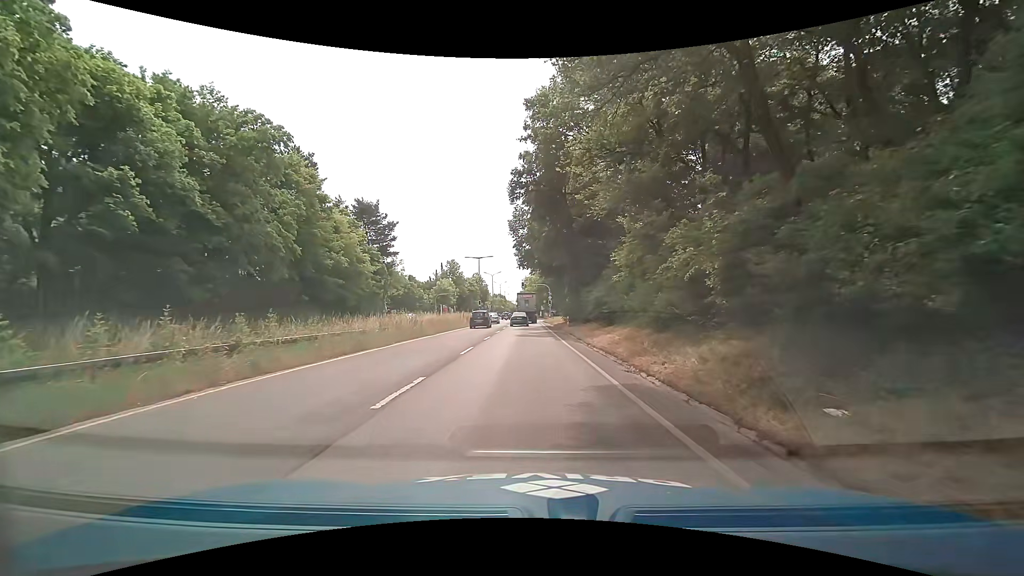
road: trunk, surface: asphalt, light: Day
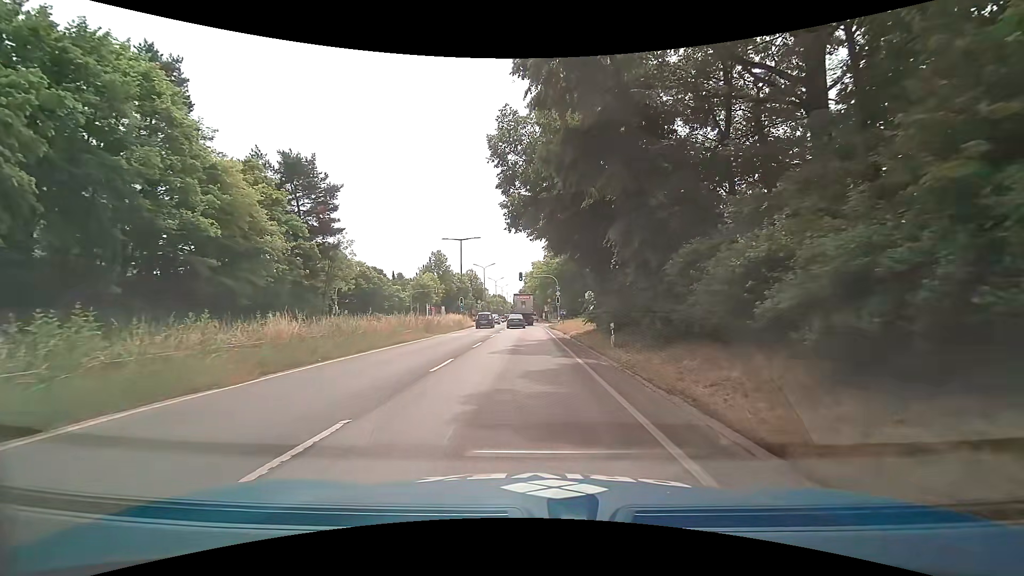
(-0.1, +22.0) m; 0°
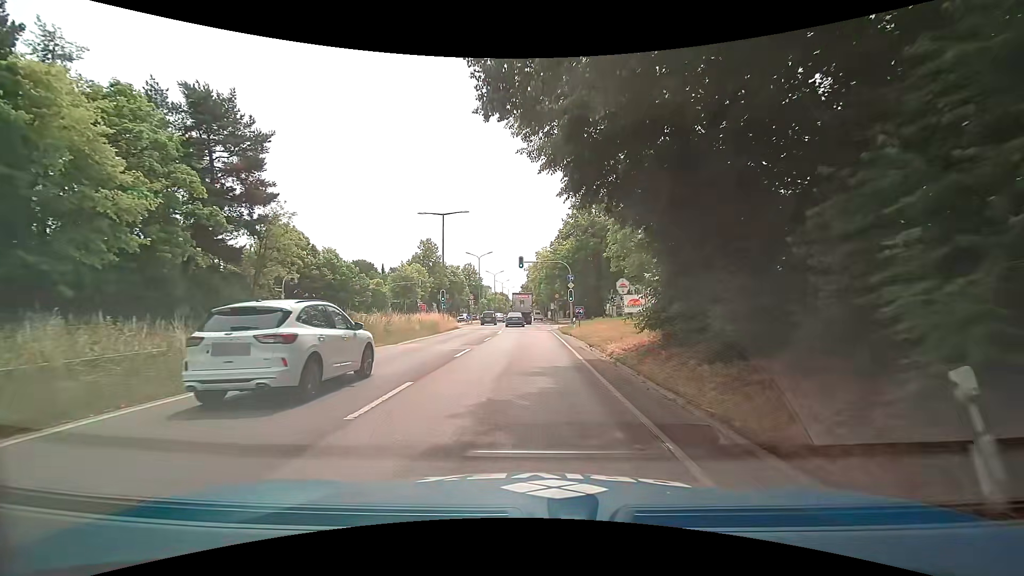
(-0.1, +14.6) m; -1°
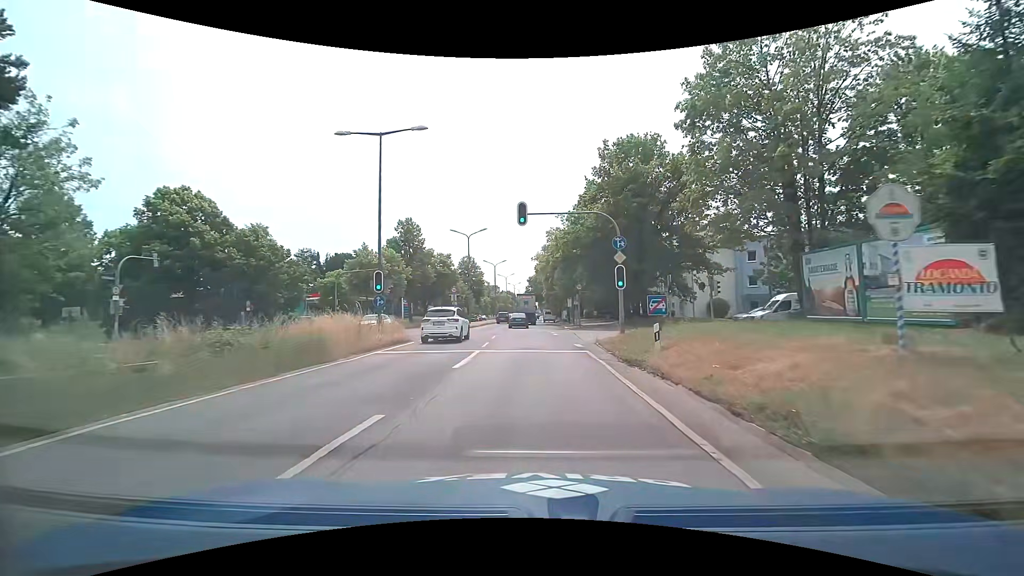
(-0.1, +21.1) m; 0°
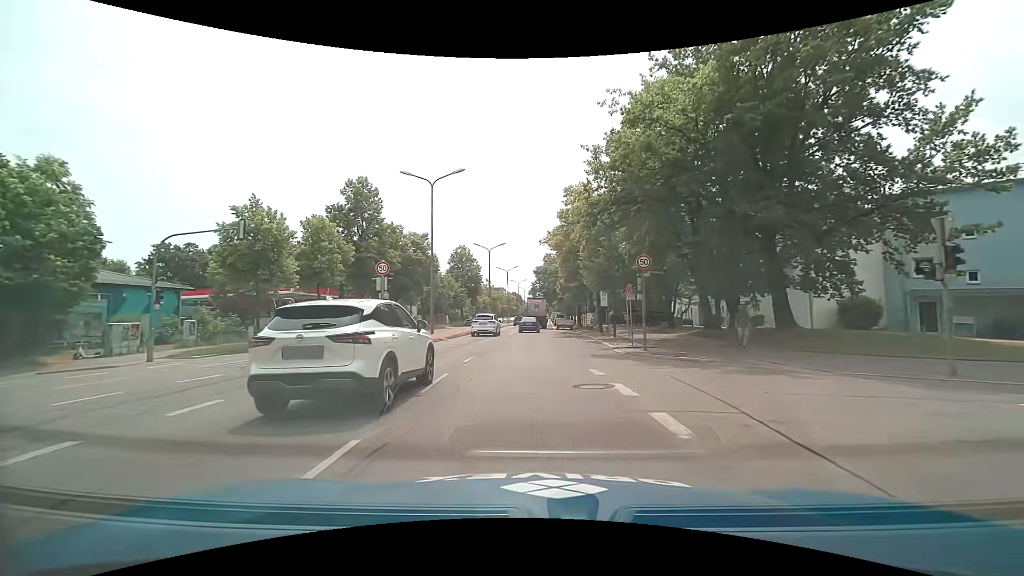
(-0.4, +23.6) m; -1°
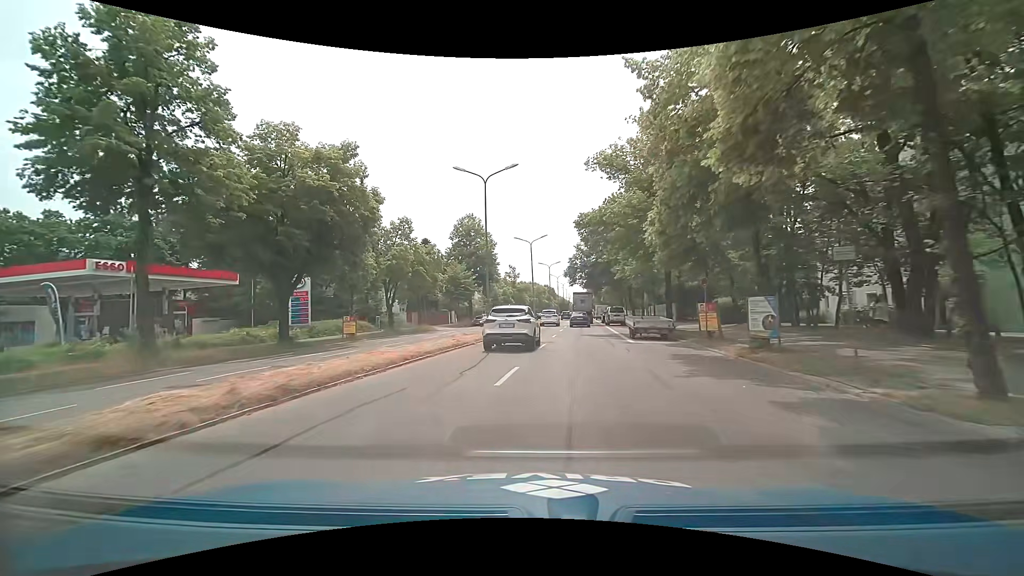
(-0.5, +31.2) m; -4°
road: primary
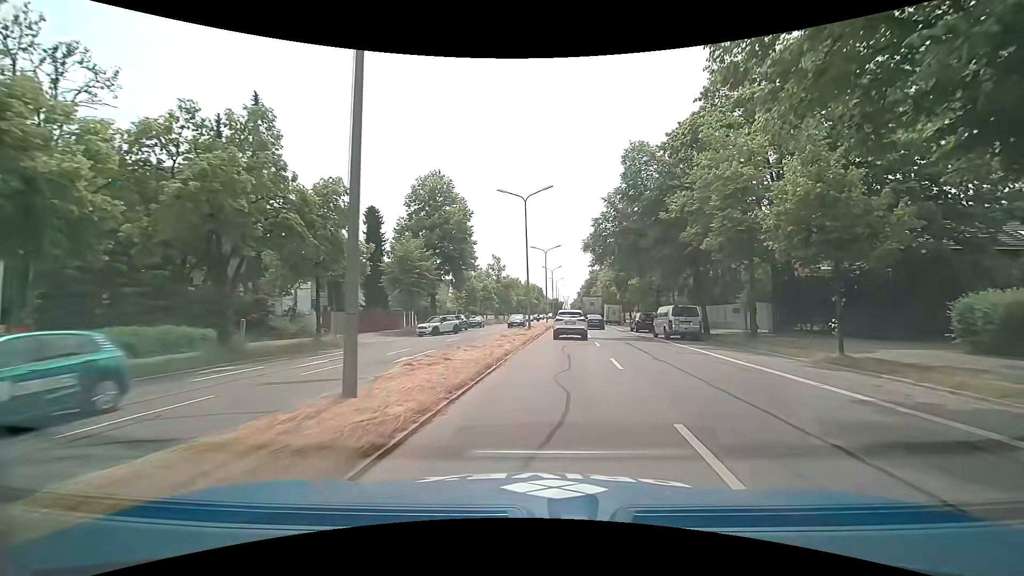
(-0.7, +24.1) m; +1°
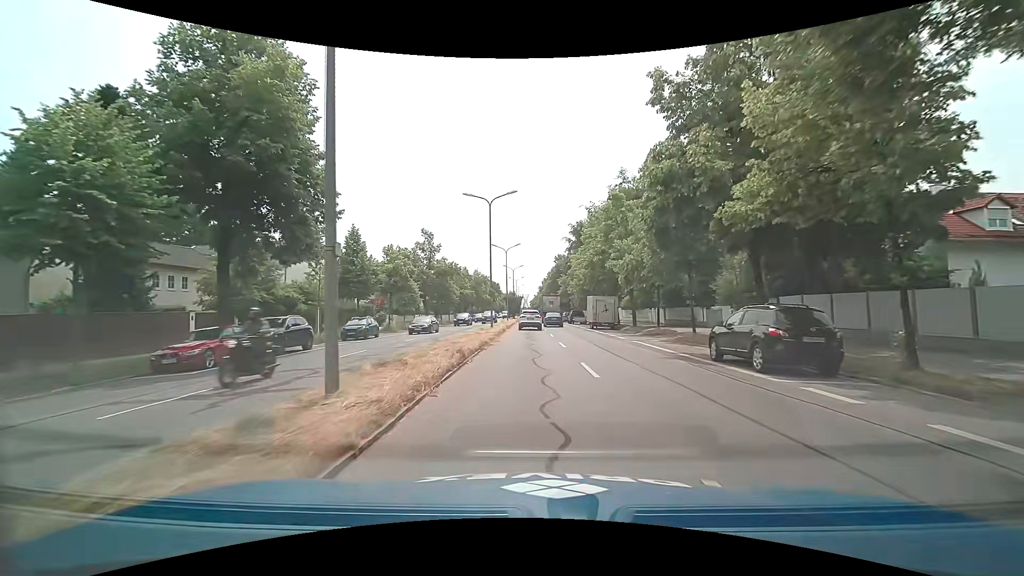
(+2.0, +29.3) m; +5°
(0, +10) (0, +20) (0, +30) (0, +40) (0, +50) (0, +60) (0, +70) (-1, +80) (-1, +90) (-1, +100) m
